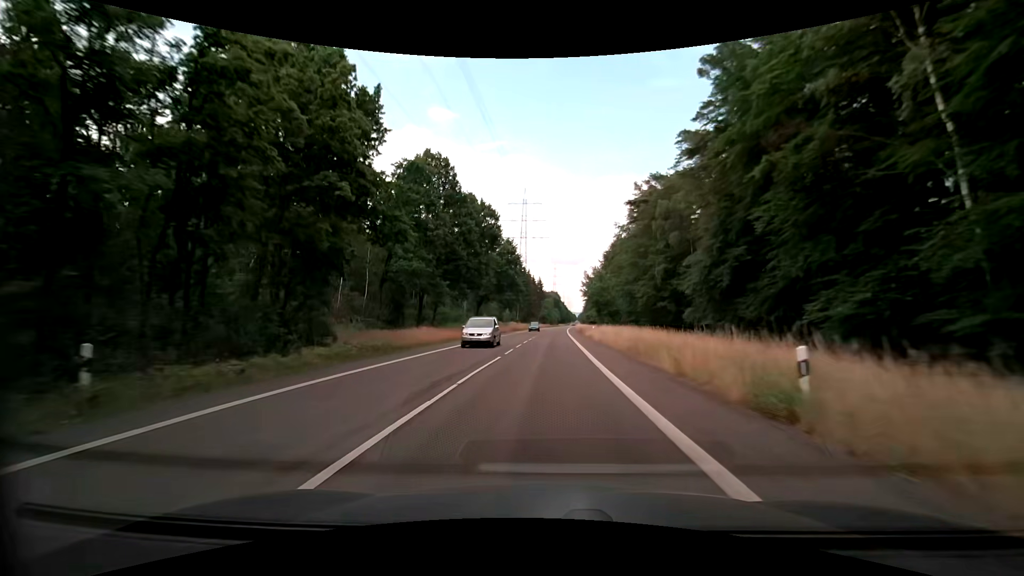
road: secondary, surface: asphalt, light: Day
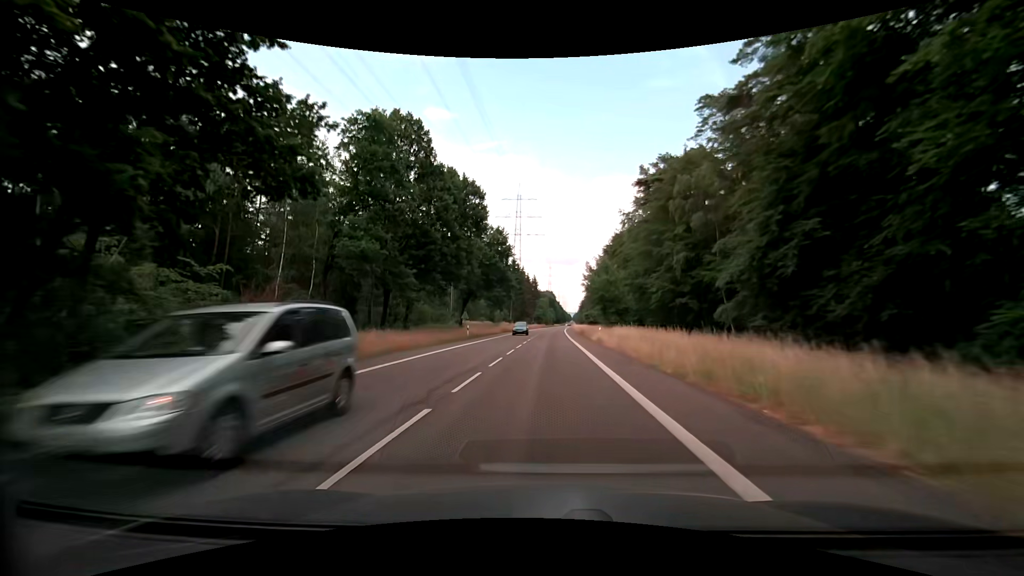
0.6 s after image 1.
(0.0, +11.4) m; +1°
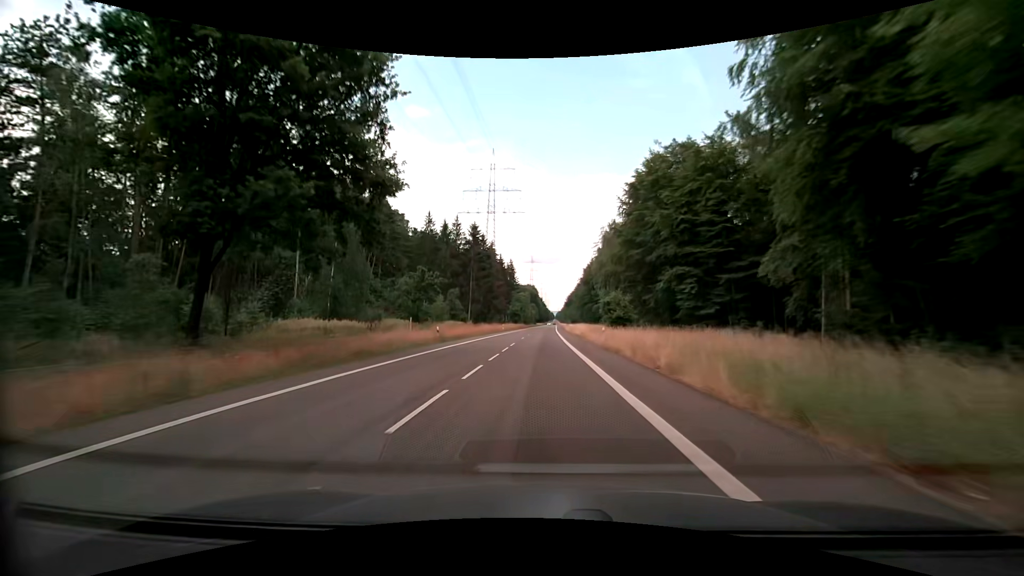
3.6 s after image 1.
(+1.2, +60.6) m; +2°
(0, +10) (0, +20) (0, +30) (0, +40) (0, +50) (0, +60) (0, +70) (+1, +80) (+1, +90) (+1, +100) m
